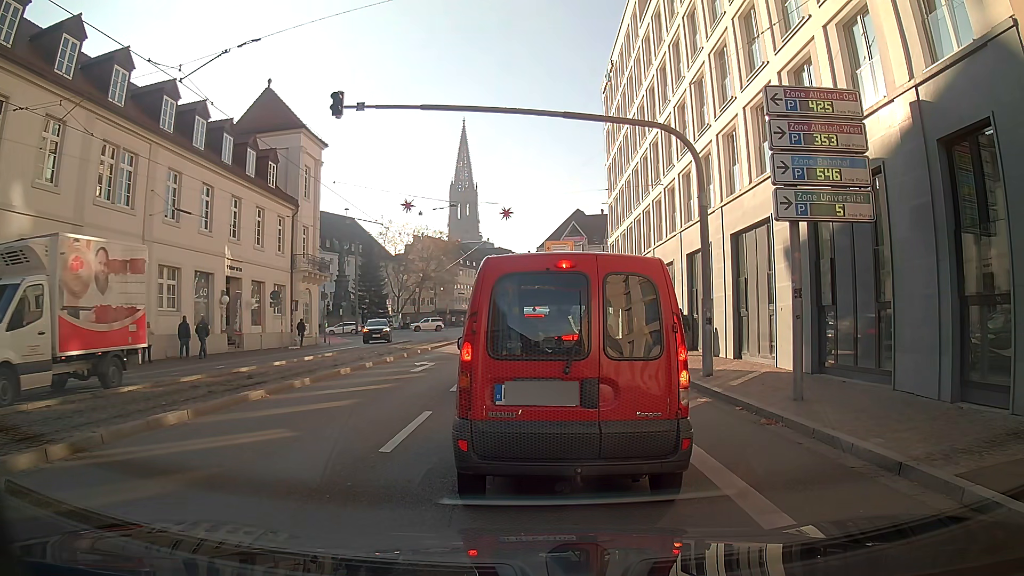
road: primary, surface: asphalt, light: Day
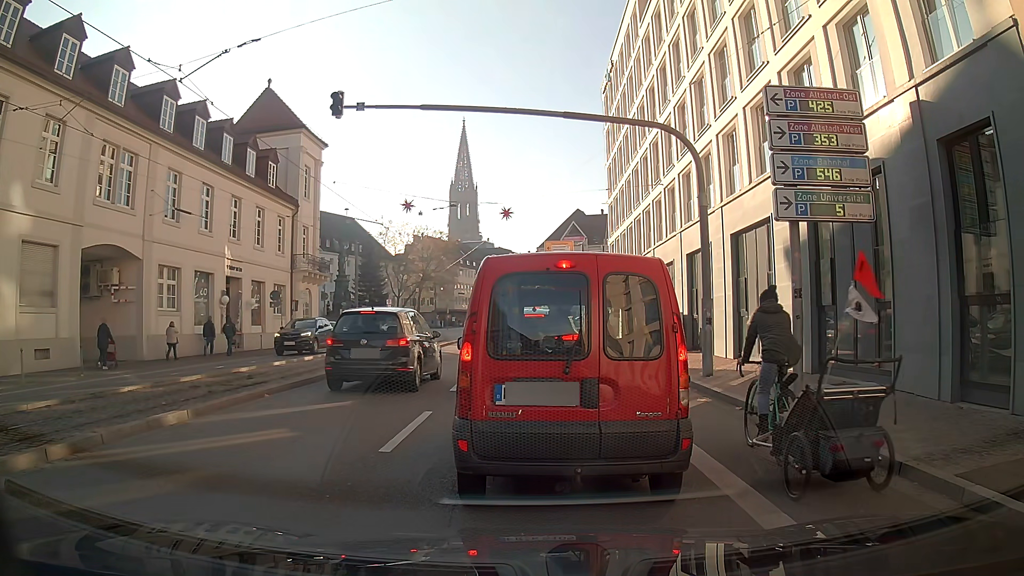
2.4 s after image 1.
(0.0, 0.0) m; 0°
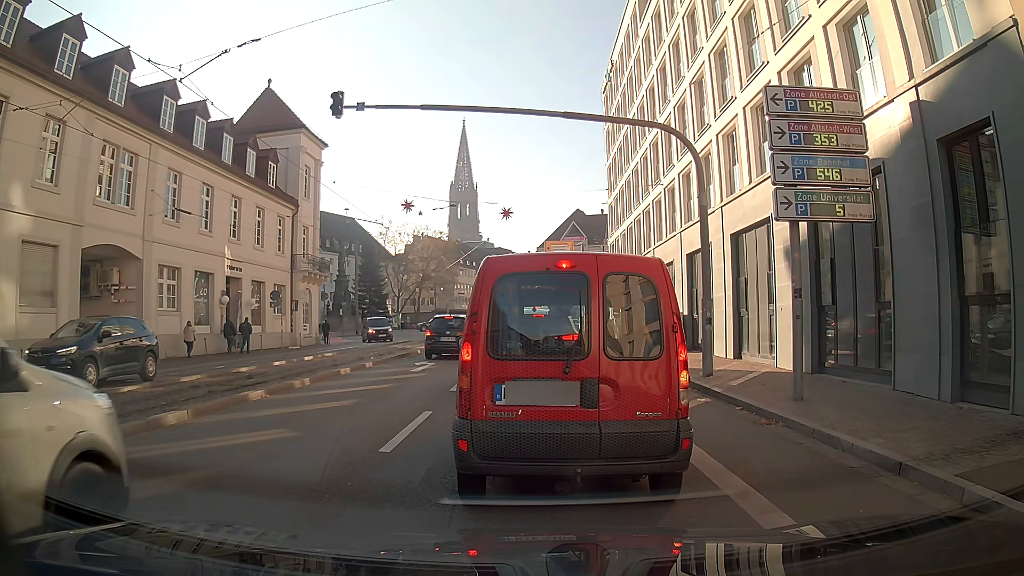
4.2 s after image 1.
(0.0, 0.0) m; 0°
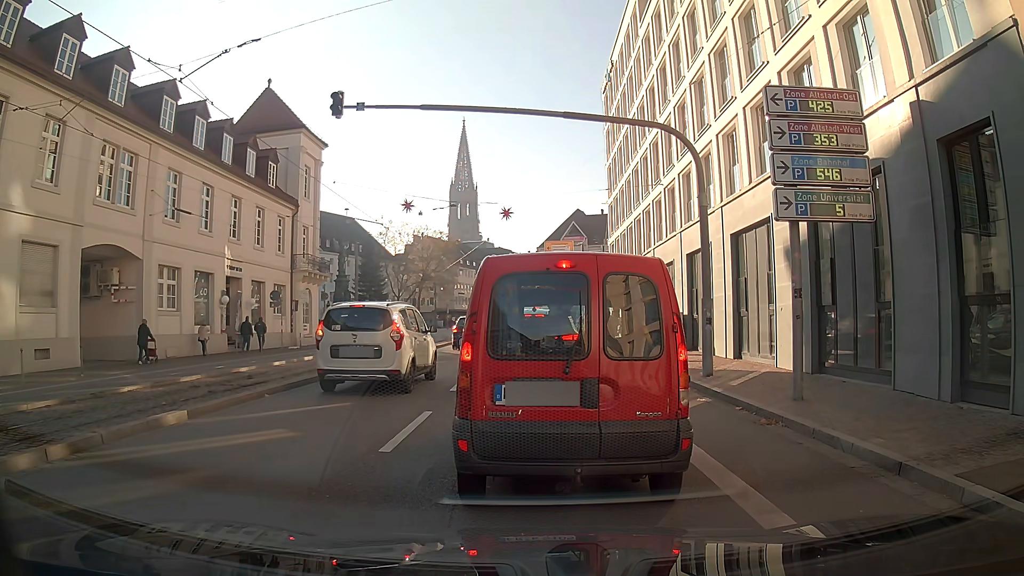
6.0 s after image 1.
(0.0, 0.0) m; 0°
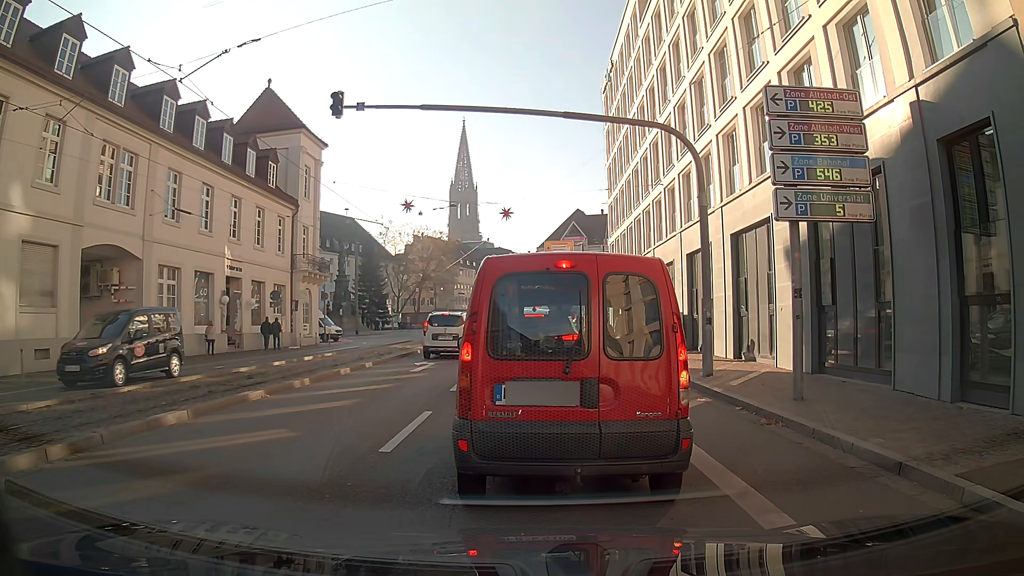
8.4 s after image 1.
(0.0, 0.0) m; 0°
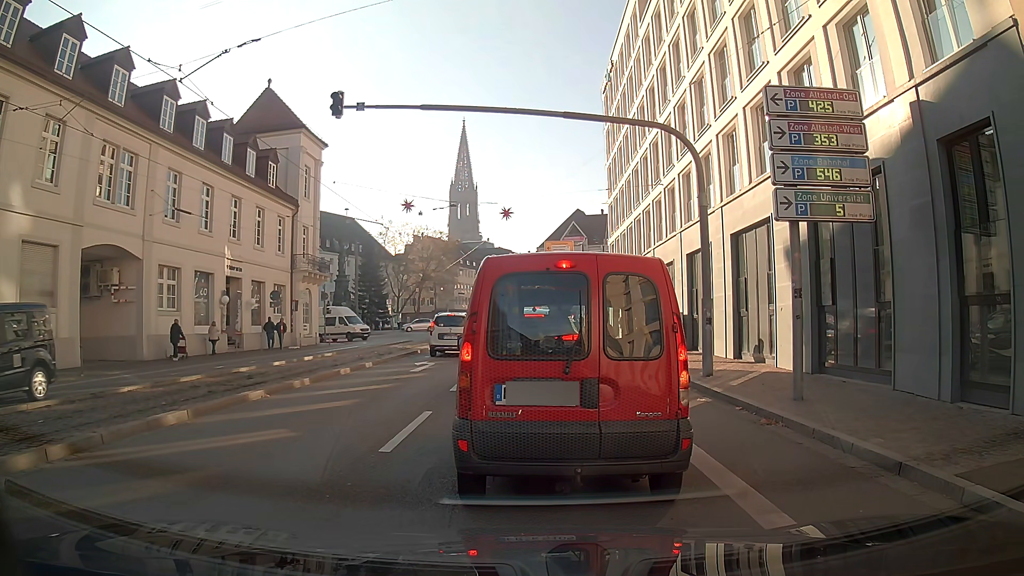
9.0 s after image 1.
(0.0, 0.0) m; 0°
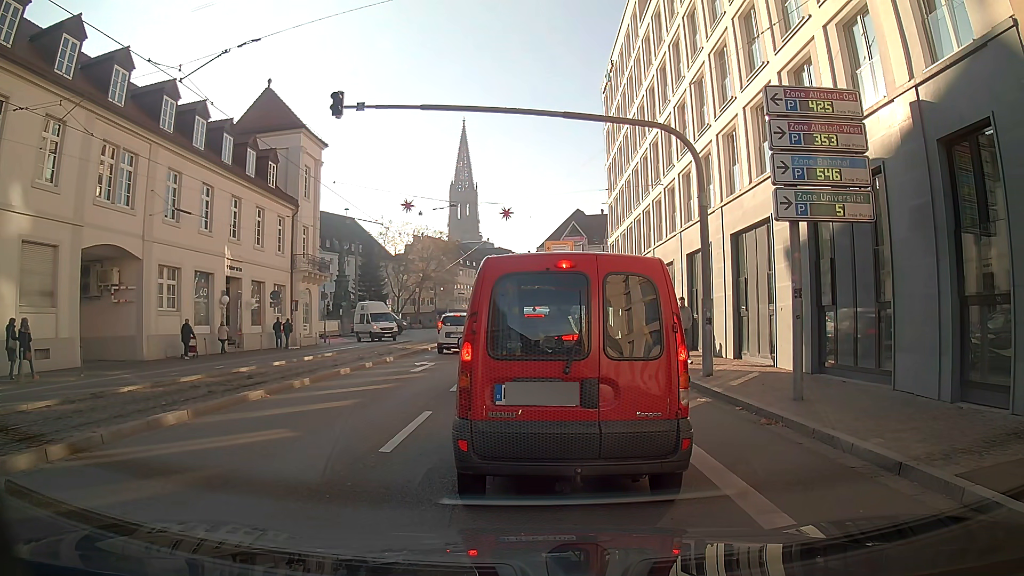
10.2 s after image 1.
(0.0, 0.0) m; 0°
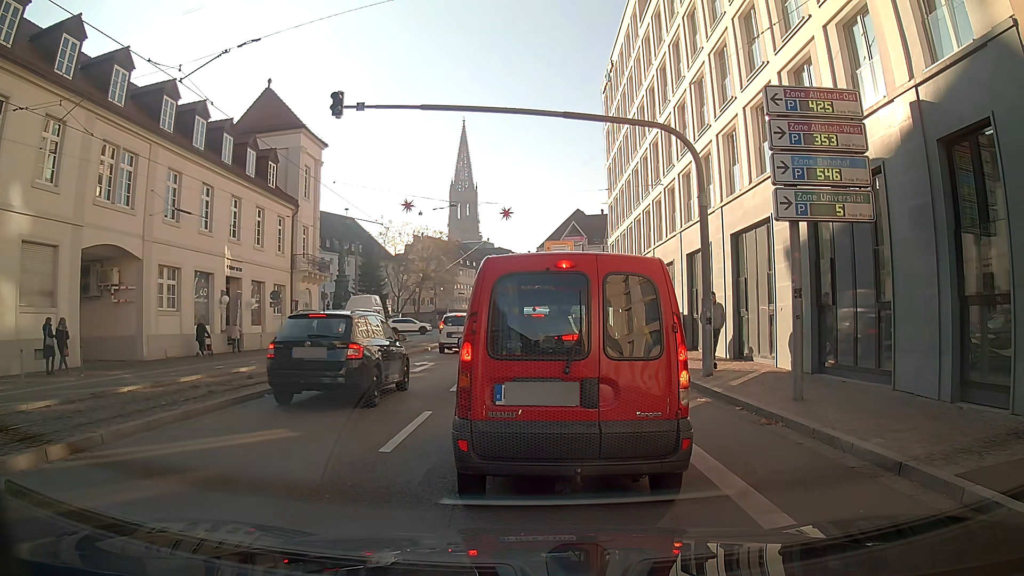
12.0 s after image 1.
(0.0, 0.0) m; 0°
